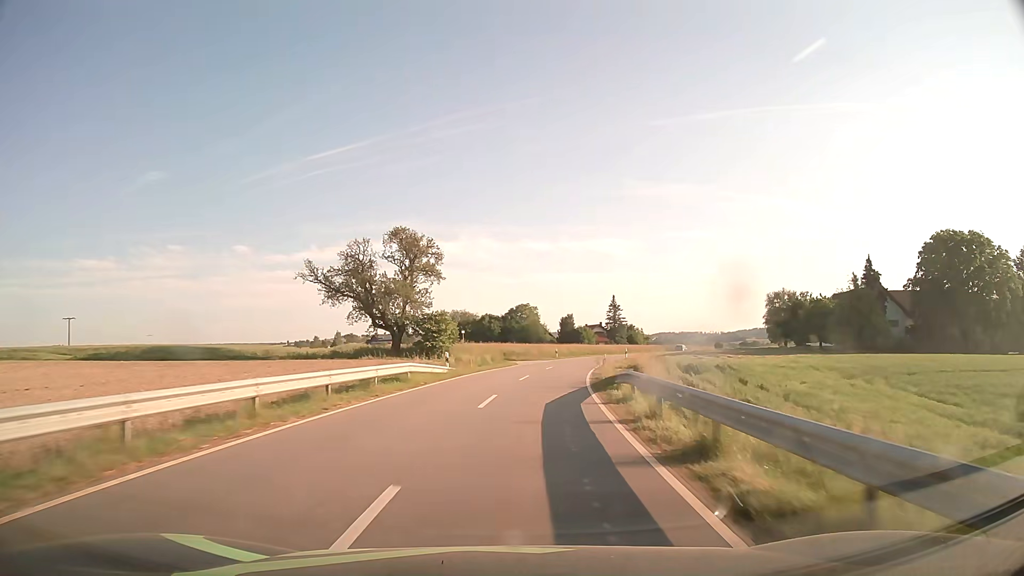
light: Day
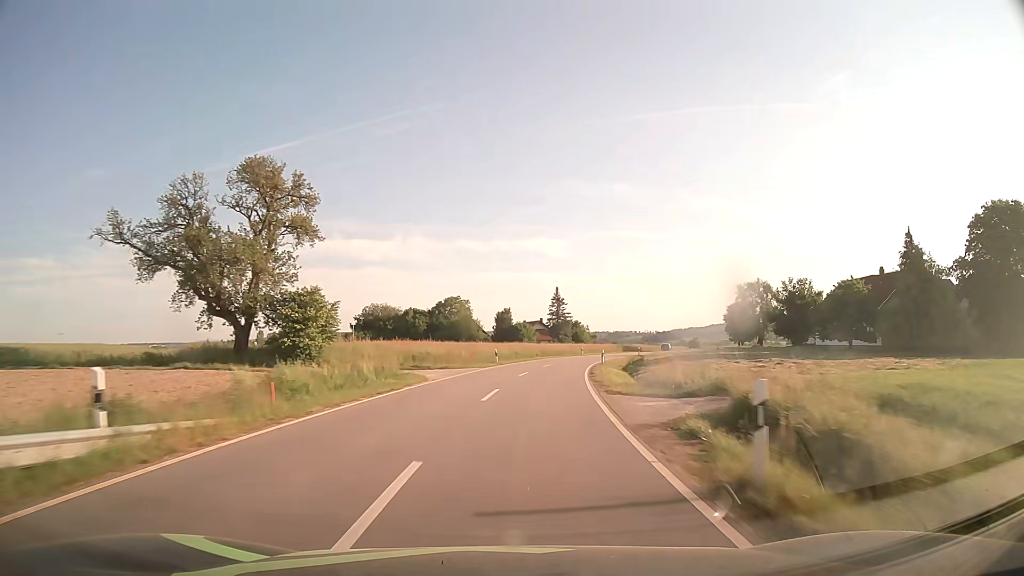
(+1.2, +23.2) m; +6°
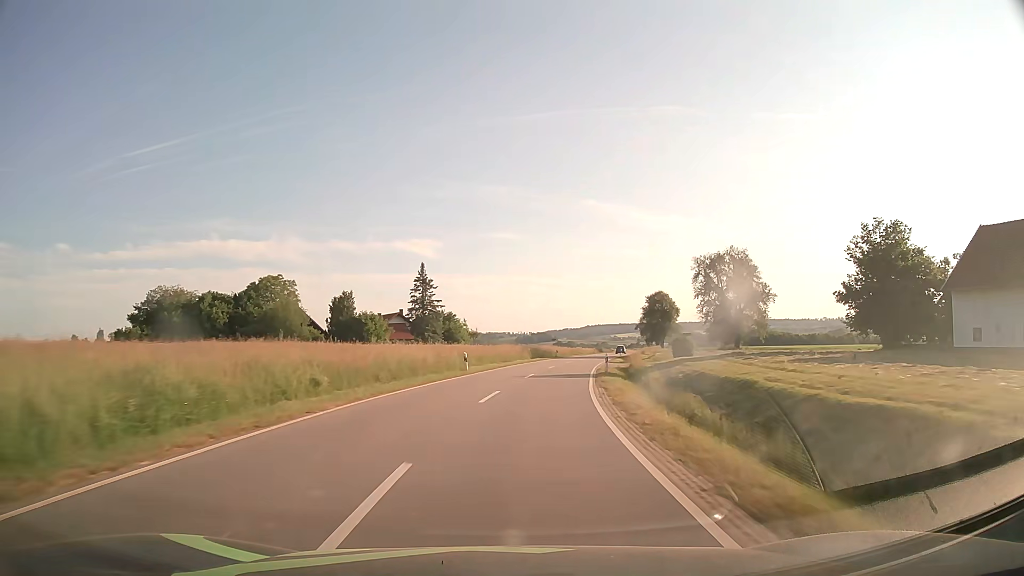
(+4.6, +48.6) m; +11°
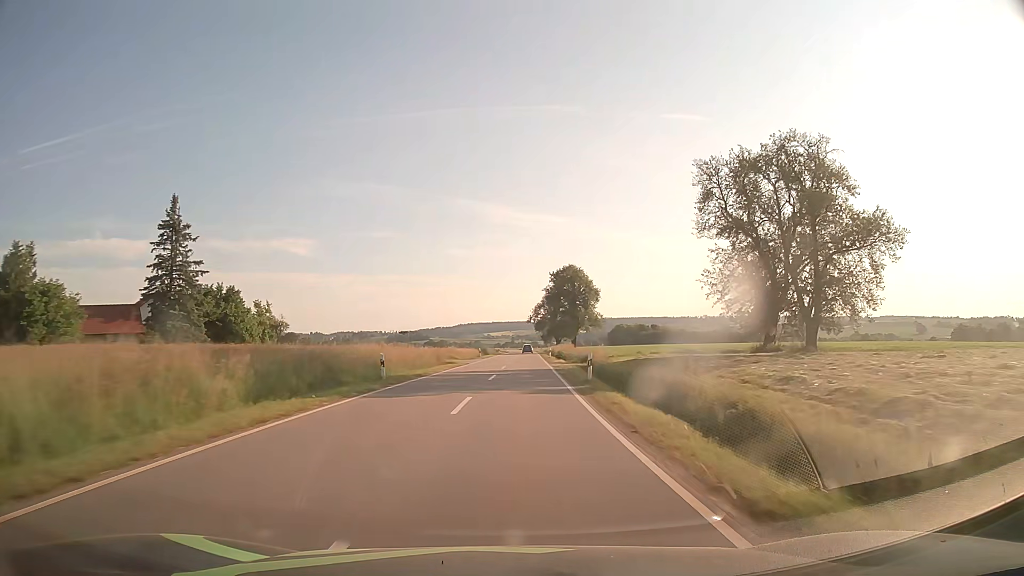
(+5.4, +51.6) m; +11°
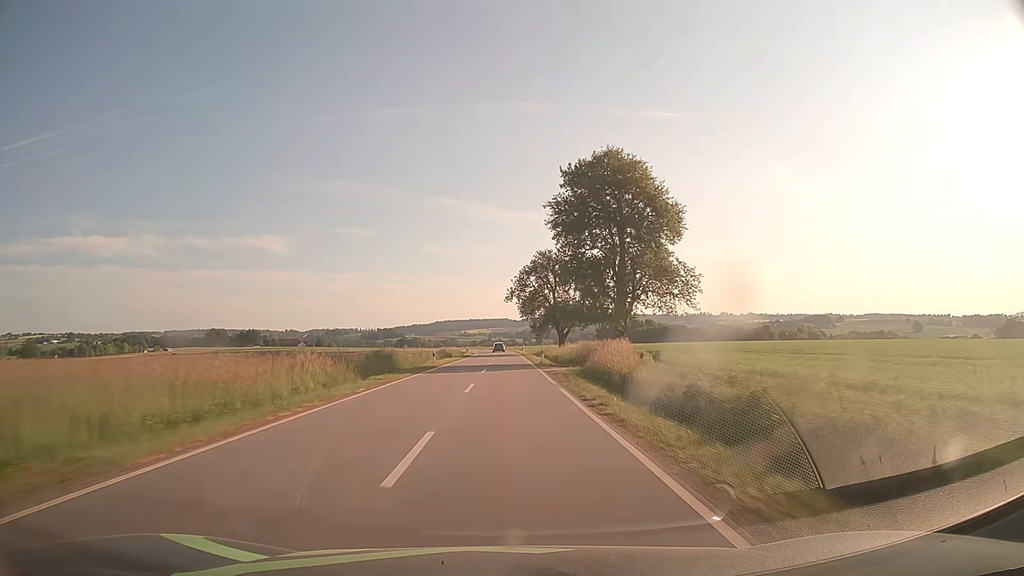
(+1.9, +67.4) m; +2°
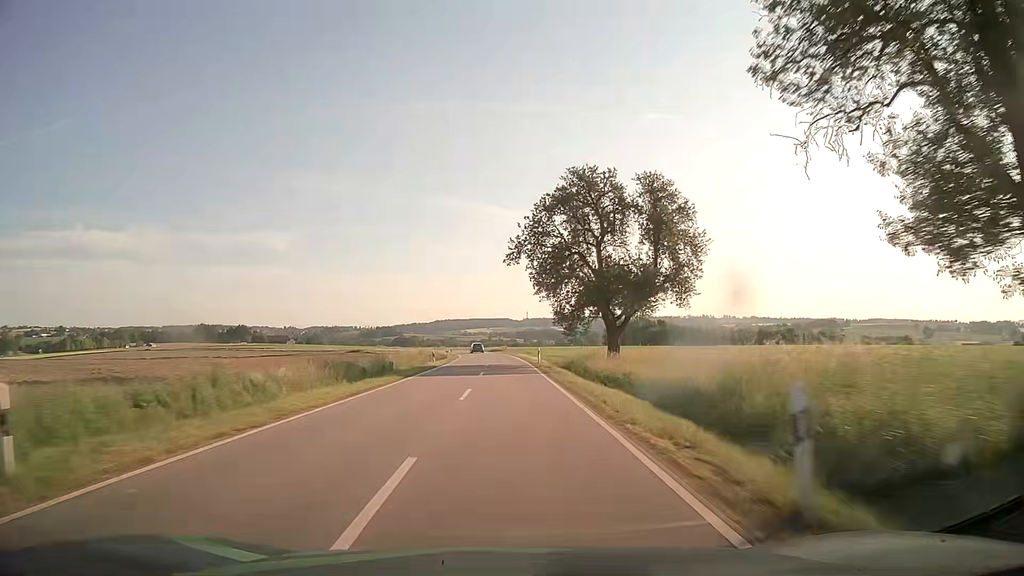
(-0.1, +38.8) m; 0°
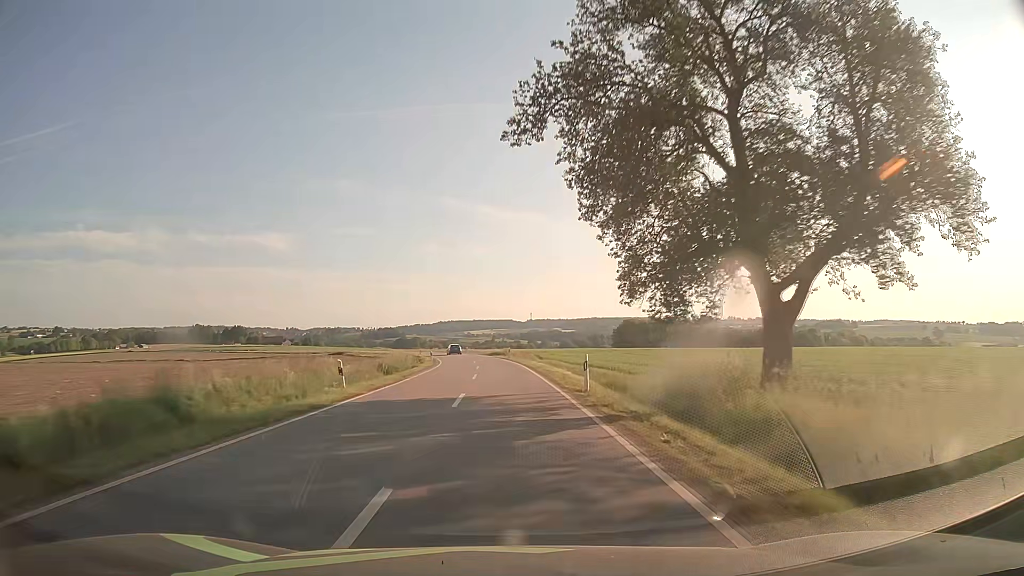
(0.0, +26.1) m; 0°
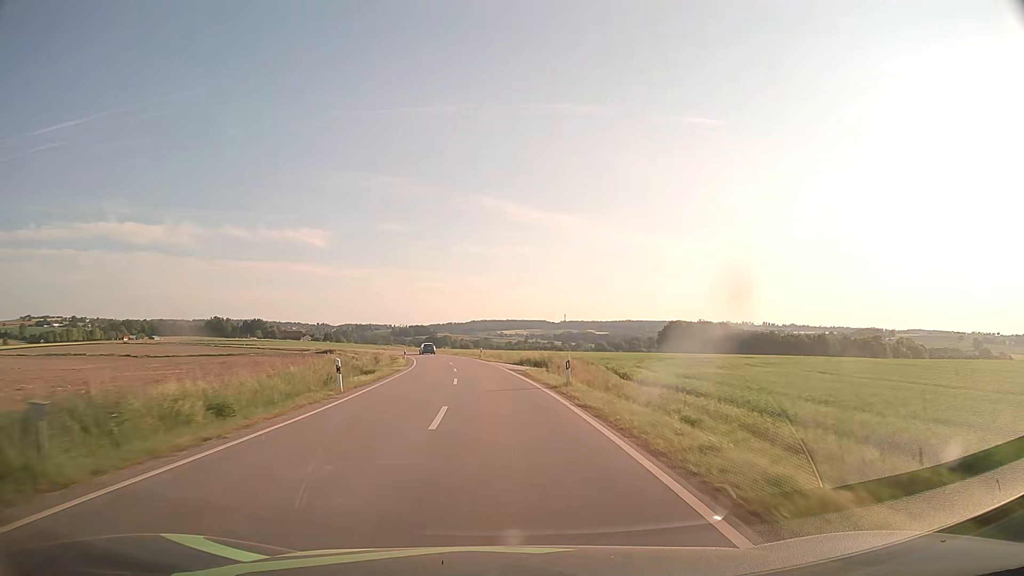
(-0.7, +40.5) m; -3°
(0, +10) (-1, +20) (-1, +30) (-2, +40) (-3, +50) (-4, +60) (-6, +70) (-8, +79) (-10, +89) (-13, +99) m
